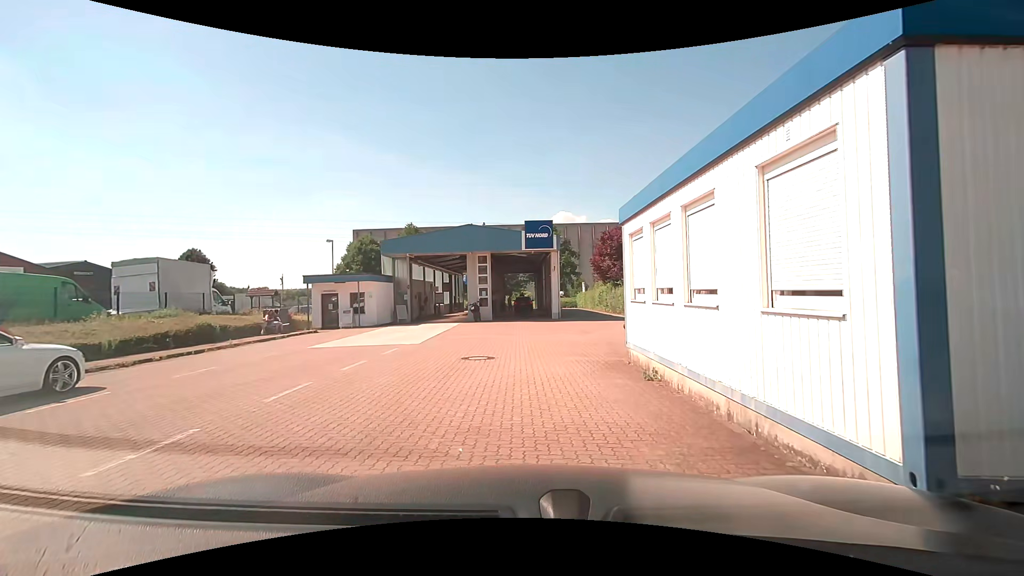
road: service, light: Day
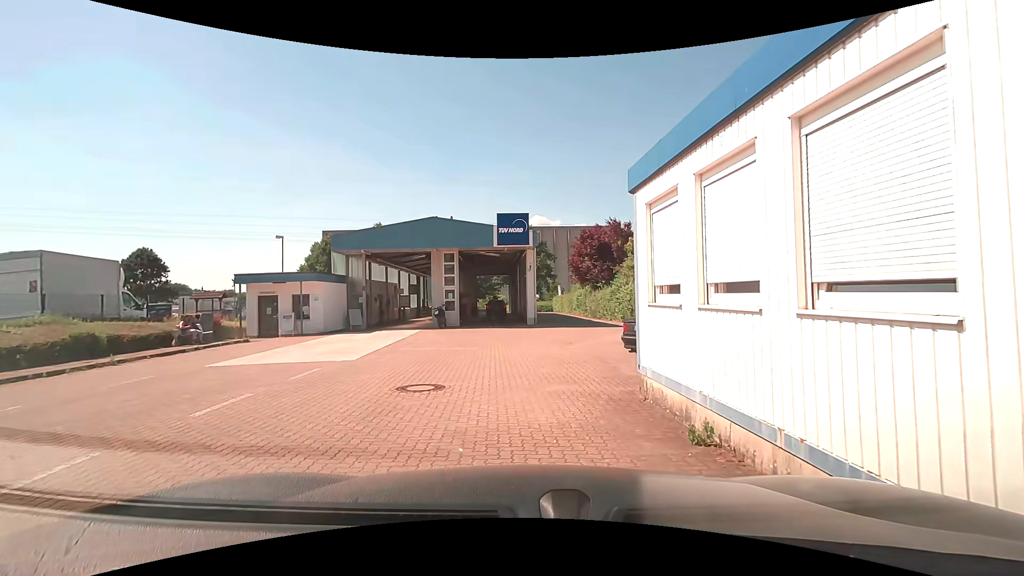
(0.0, +3.6) m; +2°
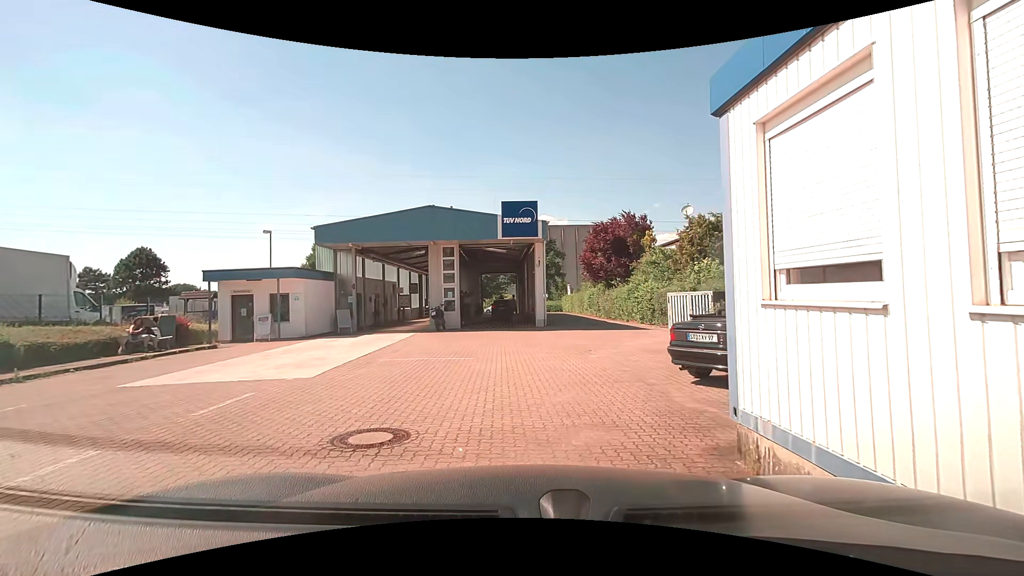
(0.0, +3.0) m; 0°
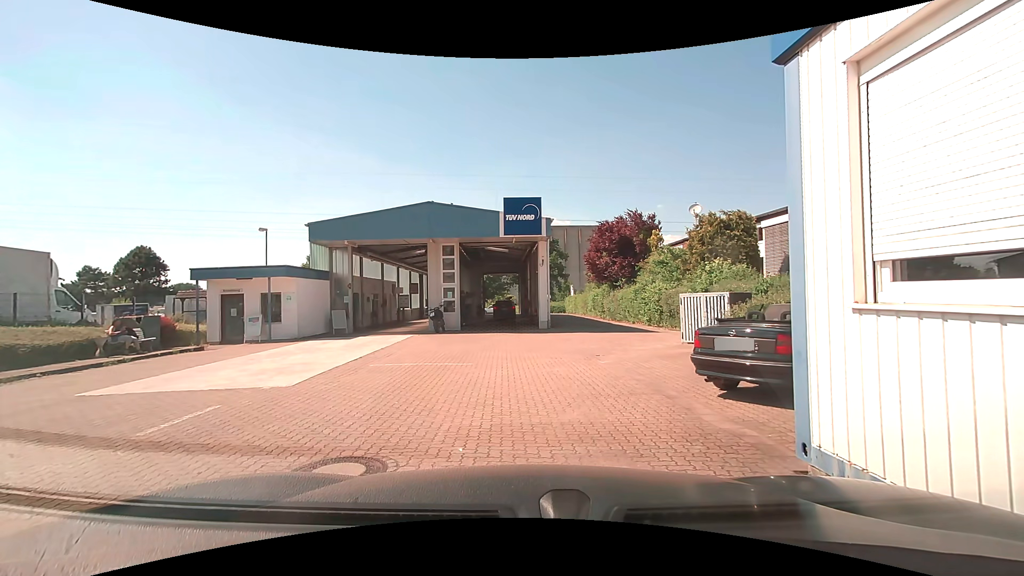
(0.0, +1.0) m; -2°
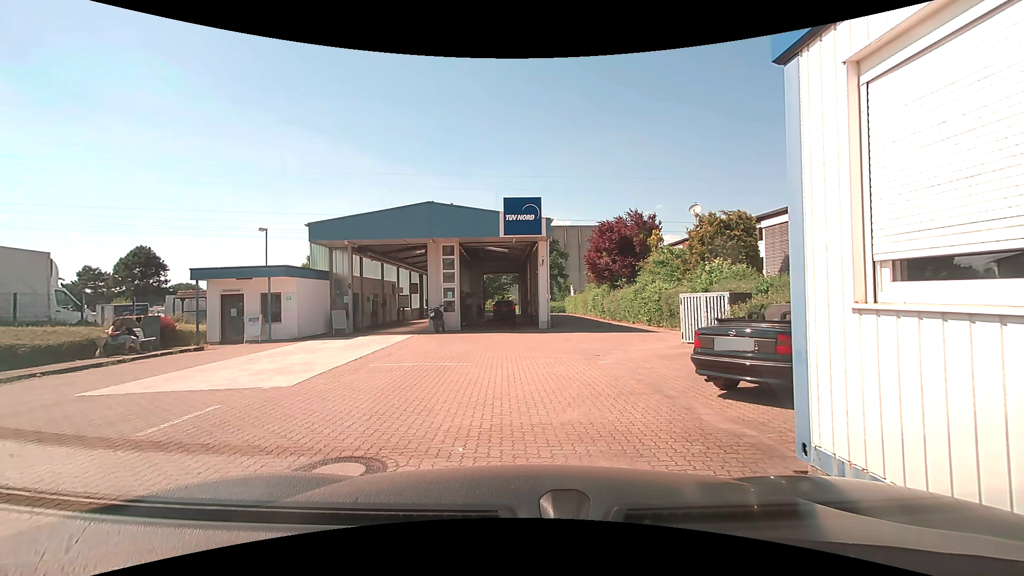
(0.0, 0.0) m; 0°
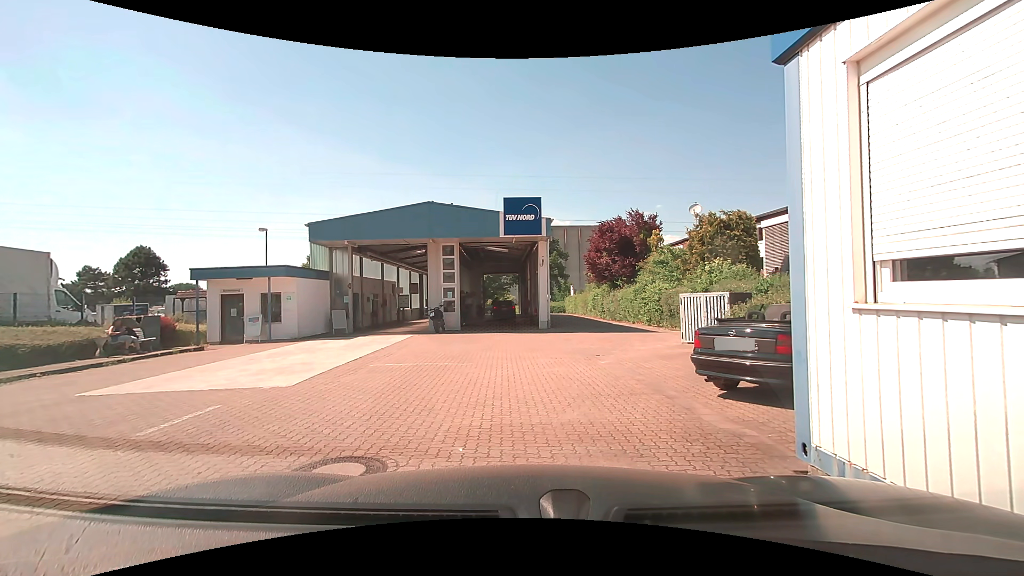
(0.0, 0.0) m; 0°
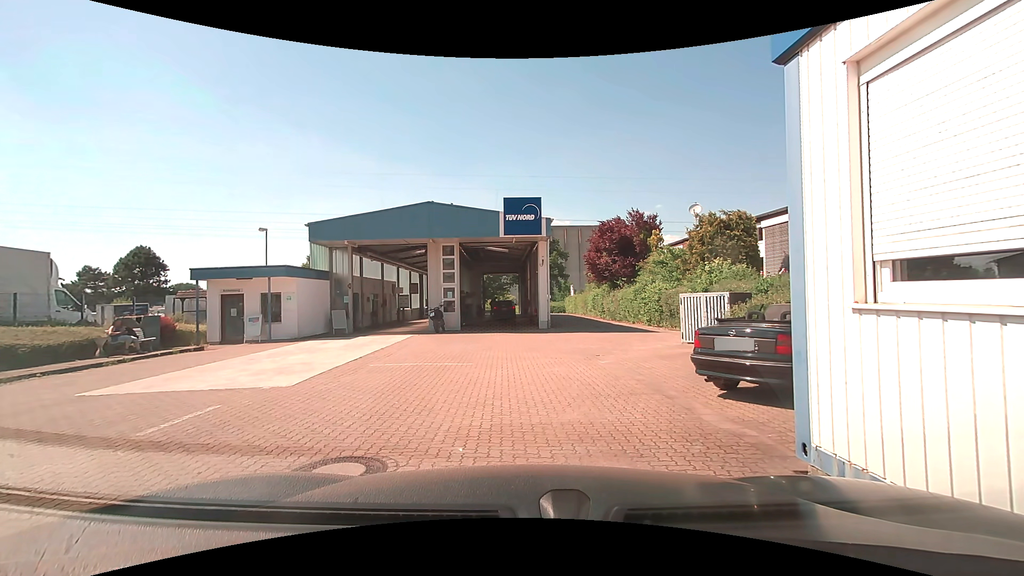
(0.0, 0.0) m; 0°
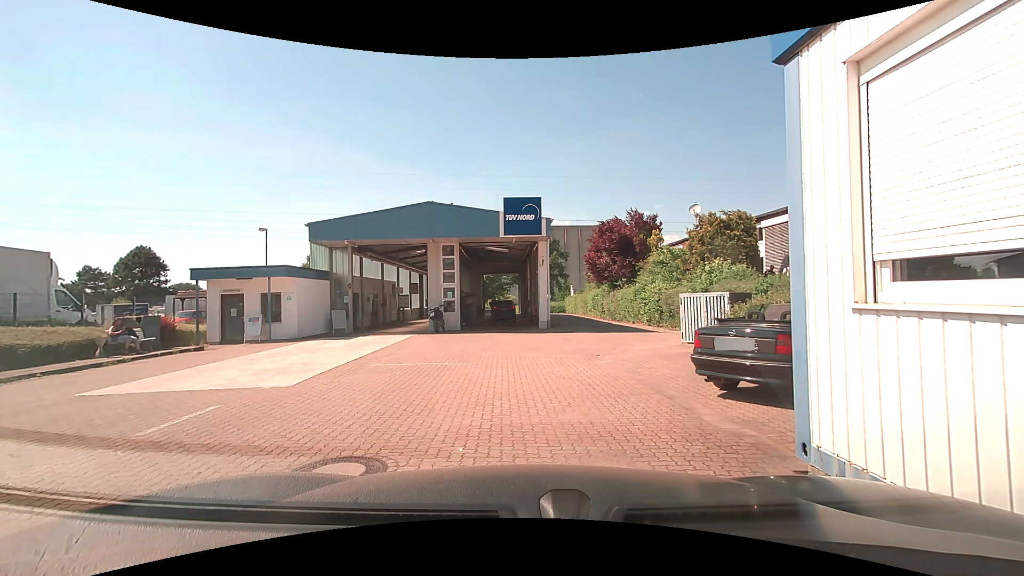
(0.0, 0.0) m; 0°
